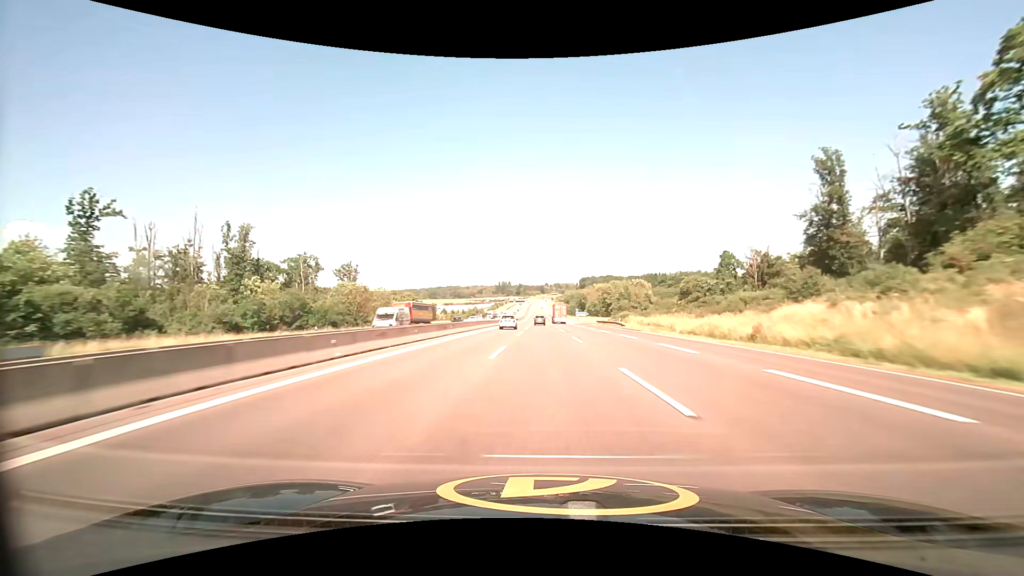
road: motorway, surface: asphalt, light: Day
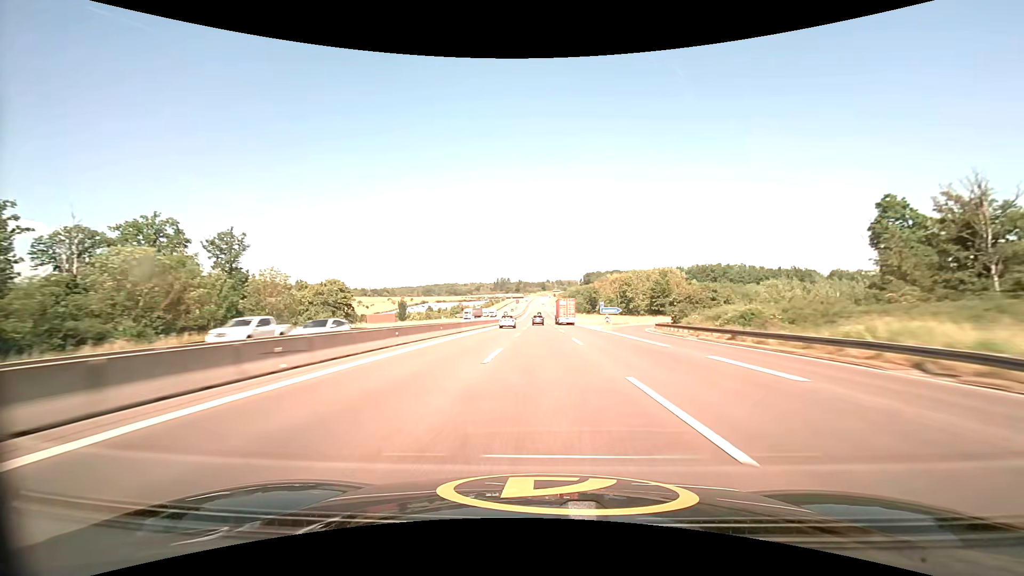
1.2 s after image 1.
(0.0, +55.9) m; 0°
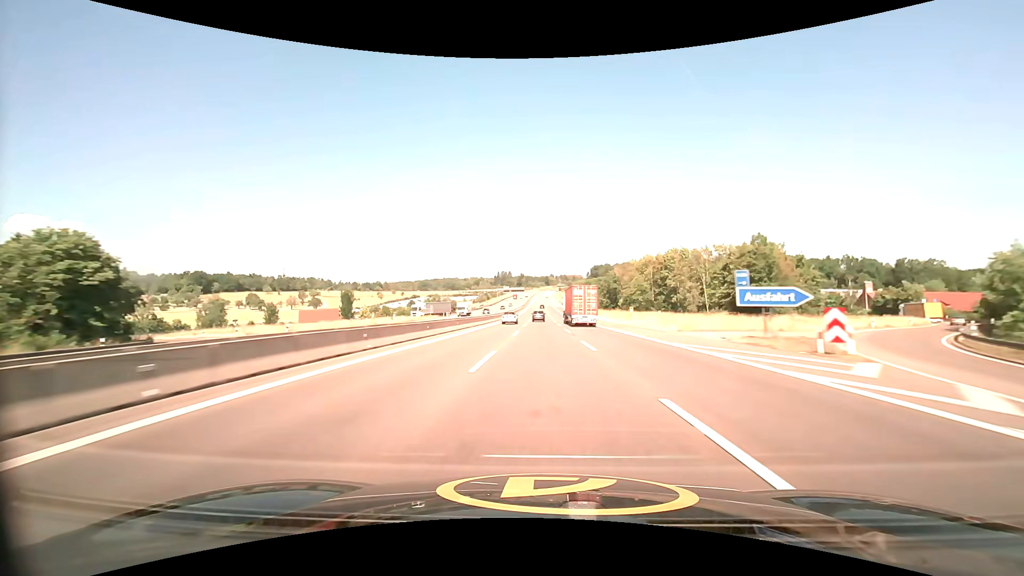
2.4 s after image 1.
(-0.2, +56.9) m; 0°
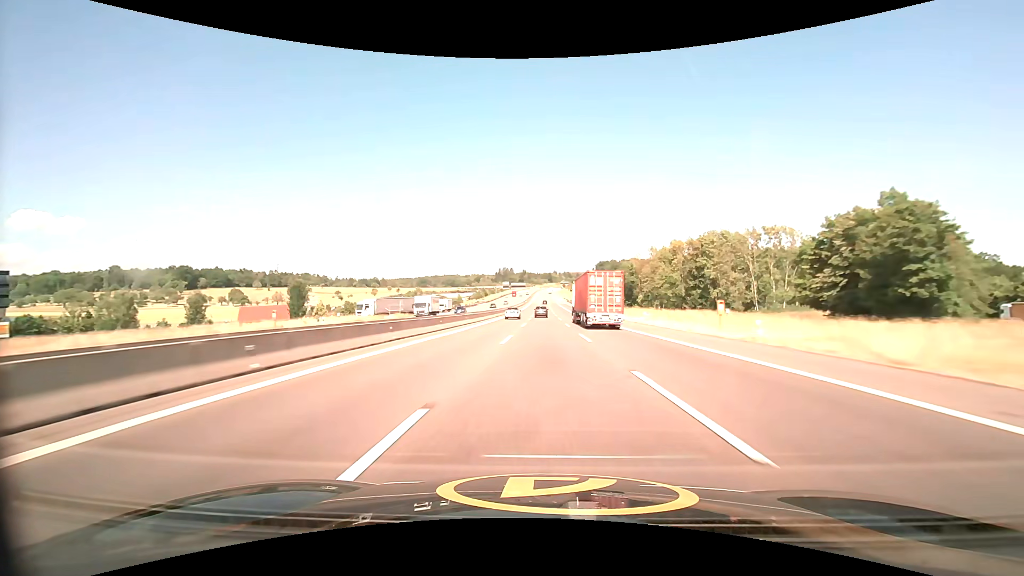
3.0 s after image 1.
(-0.1, +28.6) m; 0°
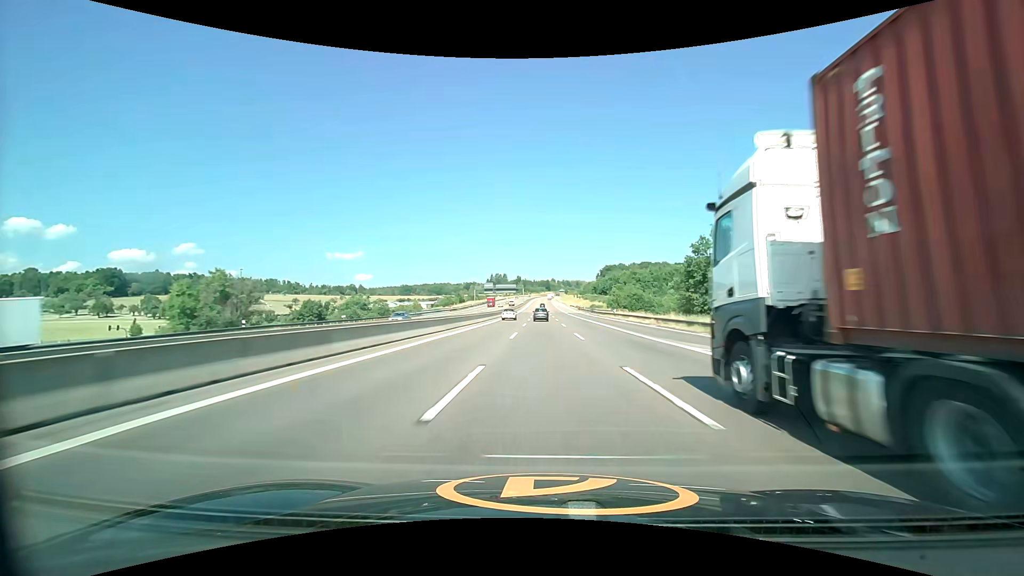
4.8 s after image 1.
(0.0, +86.0) m; 0°
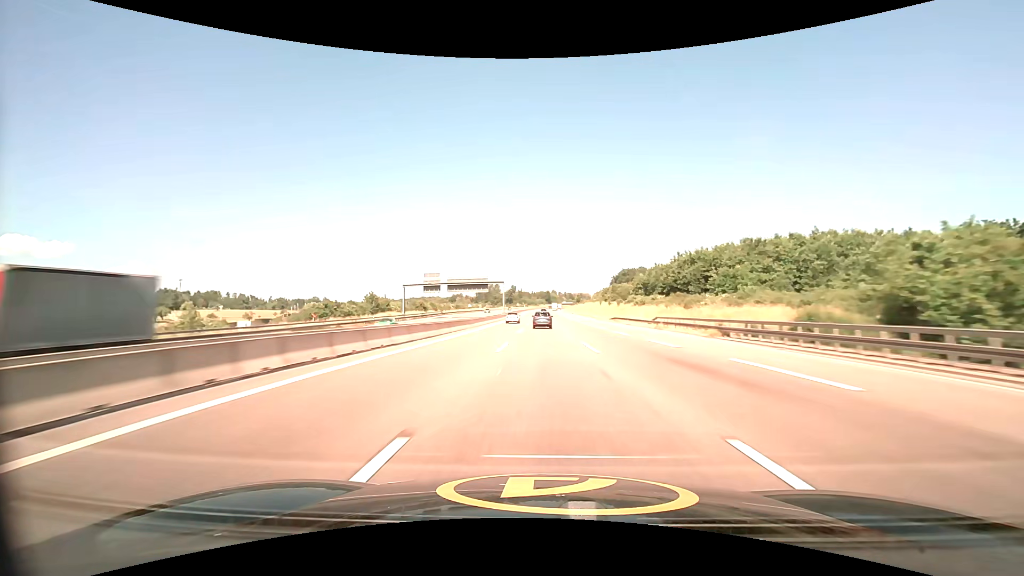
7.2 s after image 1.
(+0.1, +114.3) m; 0°
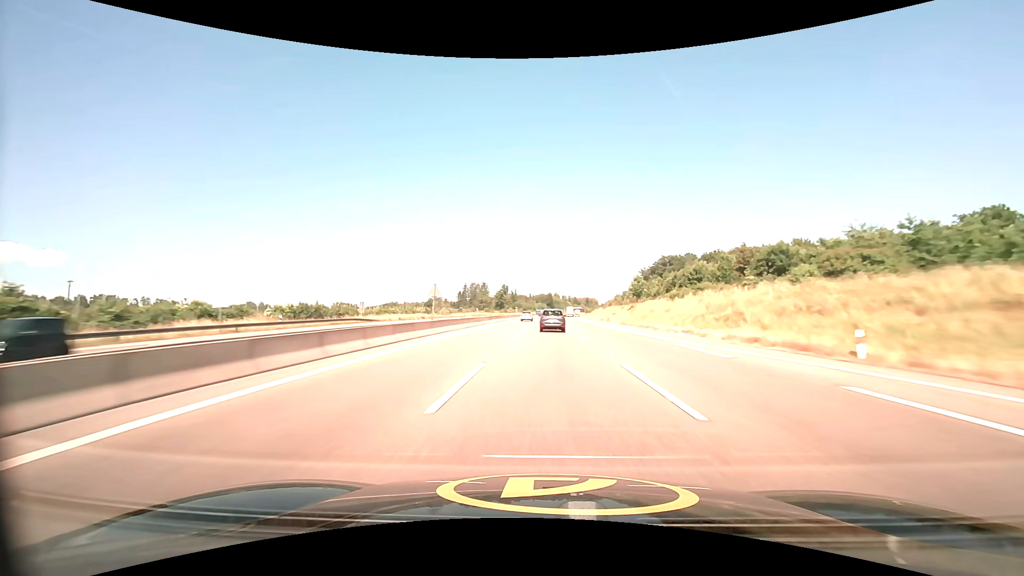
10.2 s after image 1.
(-0.4, +135.2) m; 0°
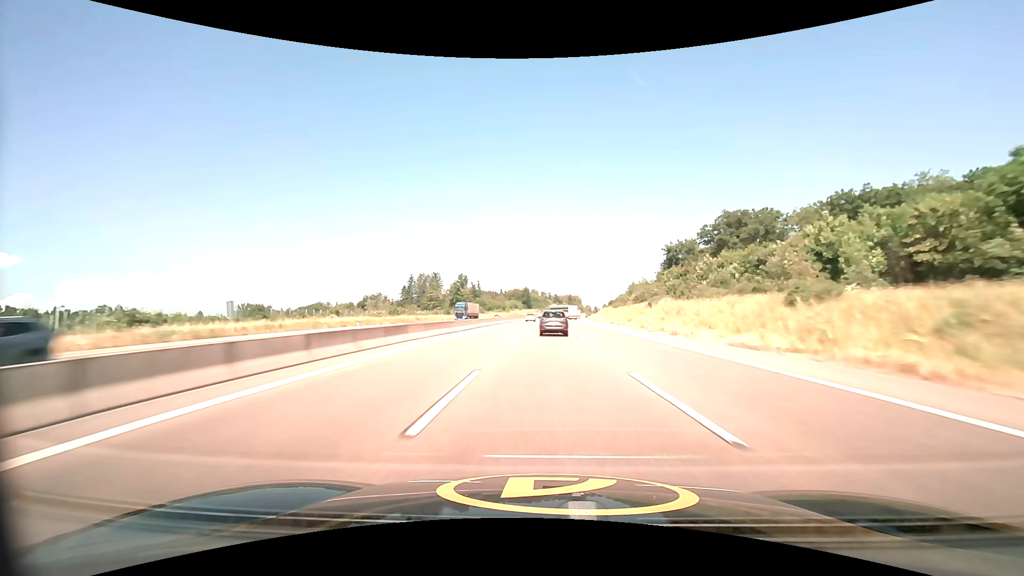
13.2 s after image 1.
(+2.6, +125.9) m; +3°
(0, +10) (0, +20) (0, +30) (0, +40) (0, +50) (+1, +60) (+1, +70) (+1, +80) (+2, +90) (+2, +100) m
